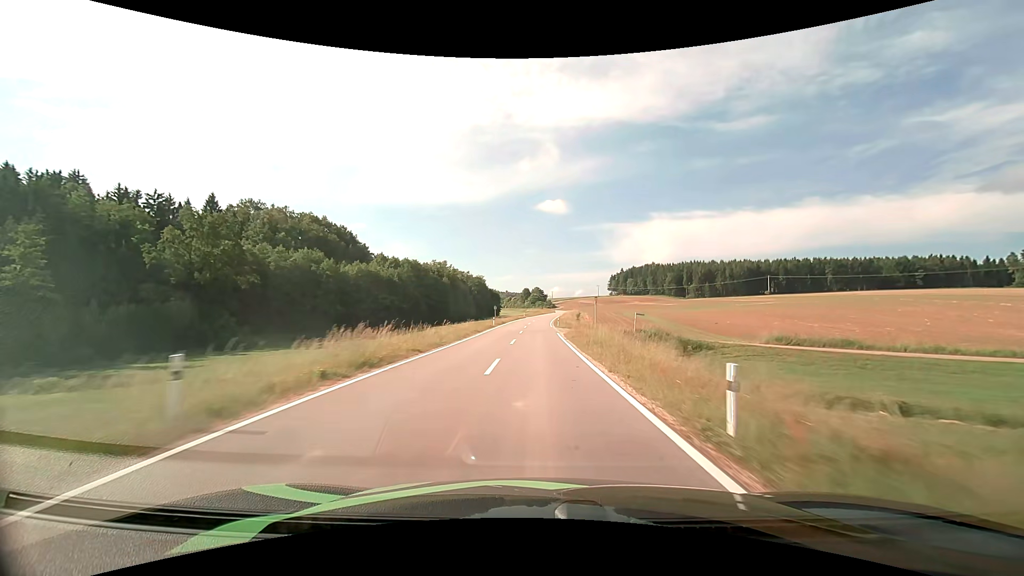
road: tertiary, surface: asphalt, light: Day
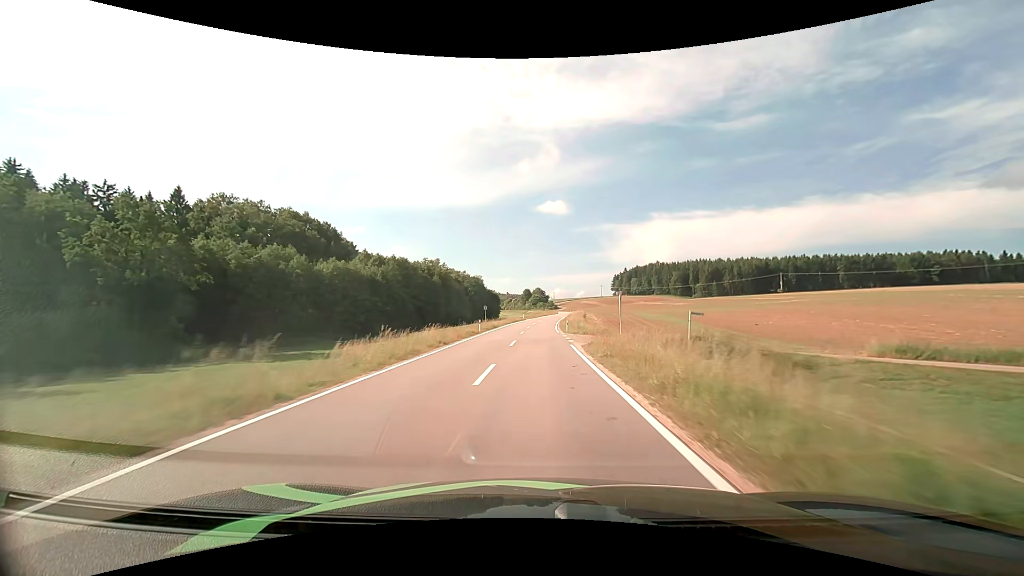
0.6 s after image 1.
(0.0, +13.8) m; 0°
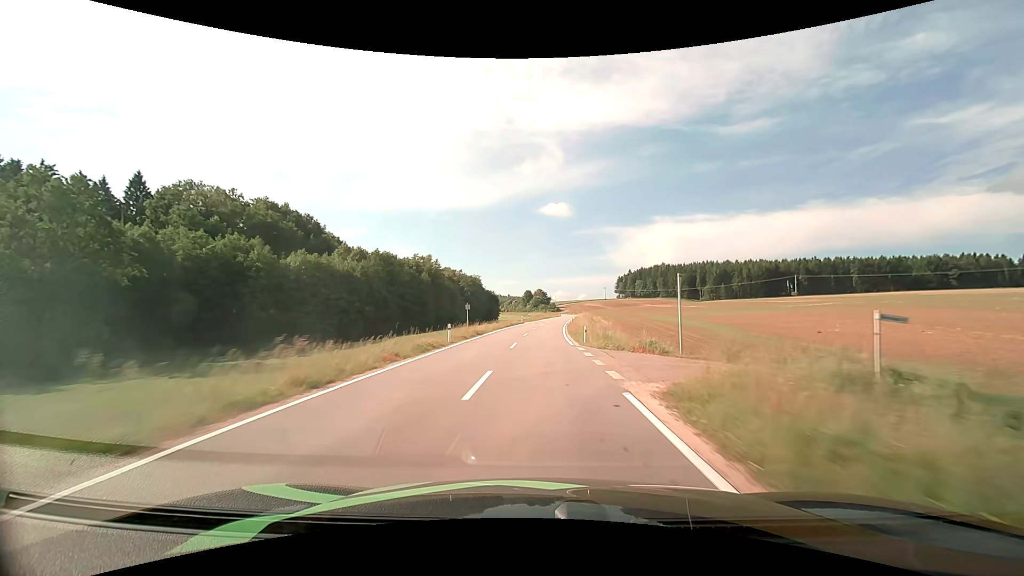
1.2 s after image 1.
(0.0, +13.9) m; 0°
